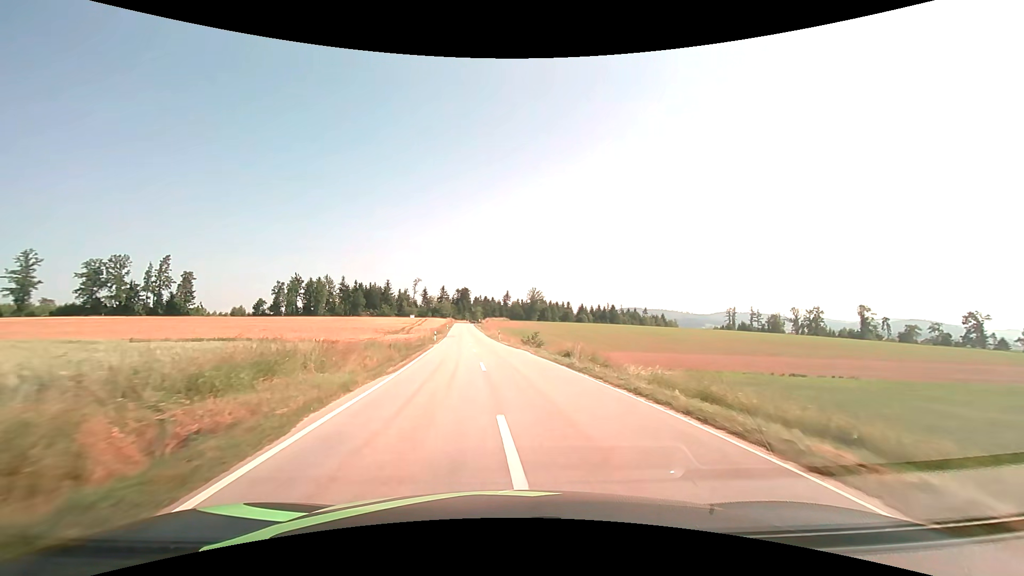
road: tertiary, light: Day
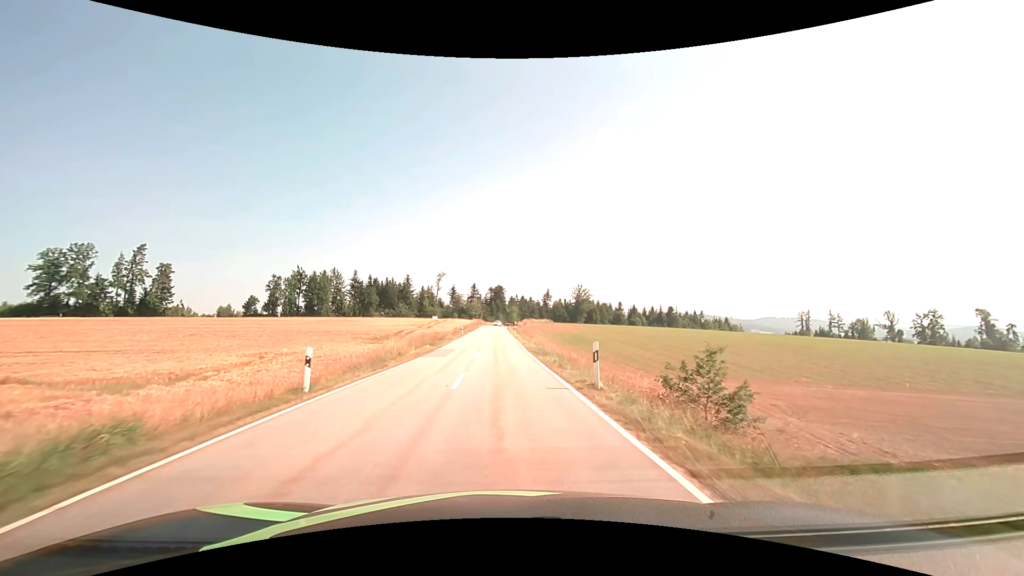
(-2.0, +41.9) m; -4°
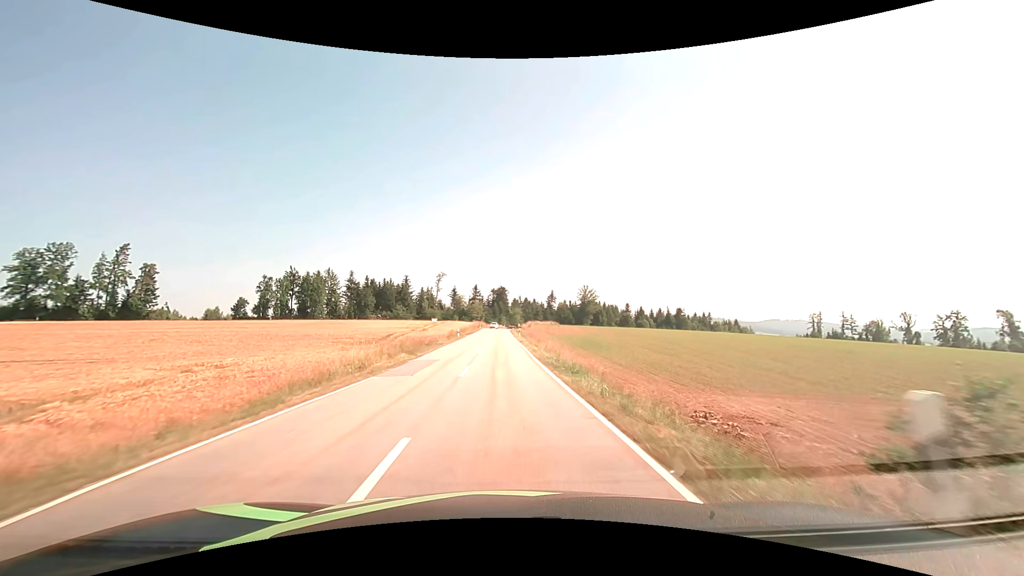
(0.0, +9.2) m; 0°
(0, +10) (0, +20) (0, +30) (0, +40) (-1, +50) (-1, +60) (-1, +70) (-1, +80) (-2, +90) (-2, +100) m
